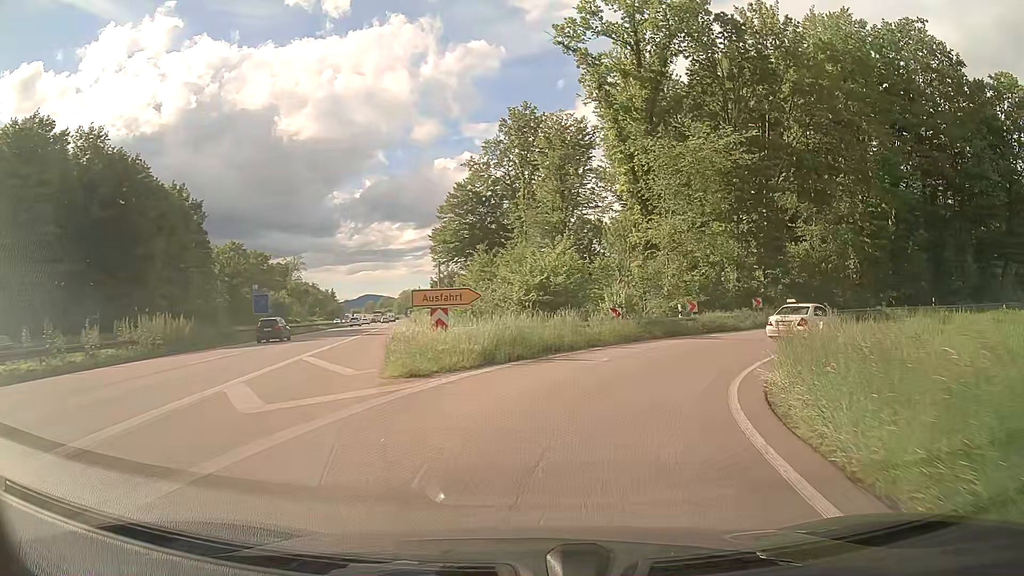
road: trunk_link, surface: asphalt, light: Day
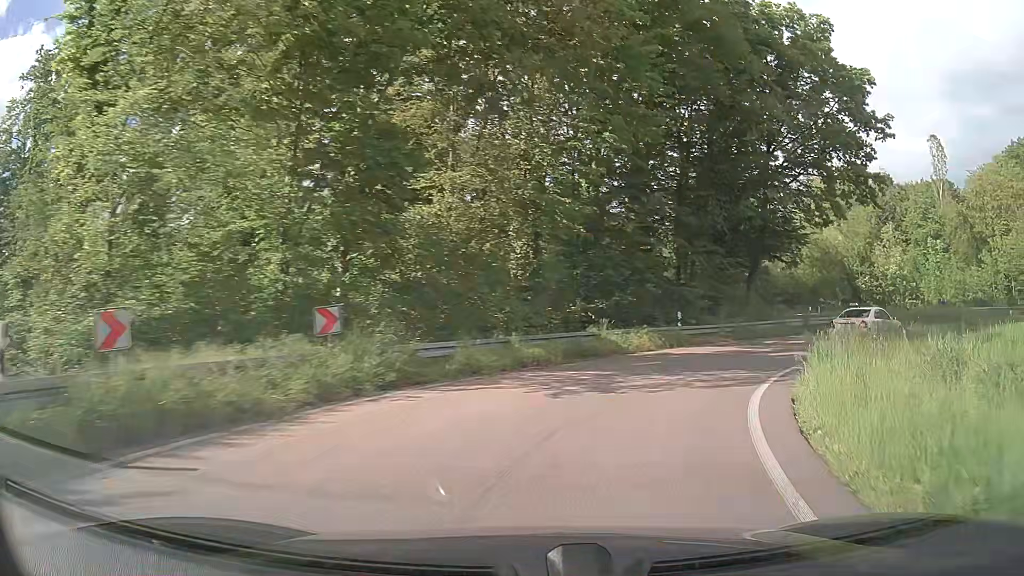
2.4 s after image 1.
(+6.9, +22.3) m; +37°
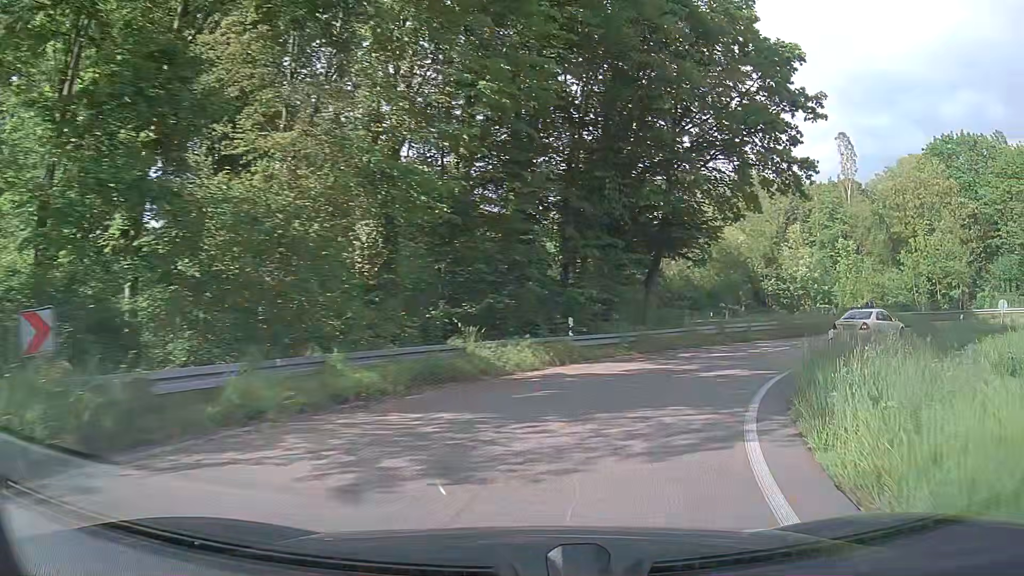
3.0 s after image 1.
(+0.5, +5.8) m; +11°
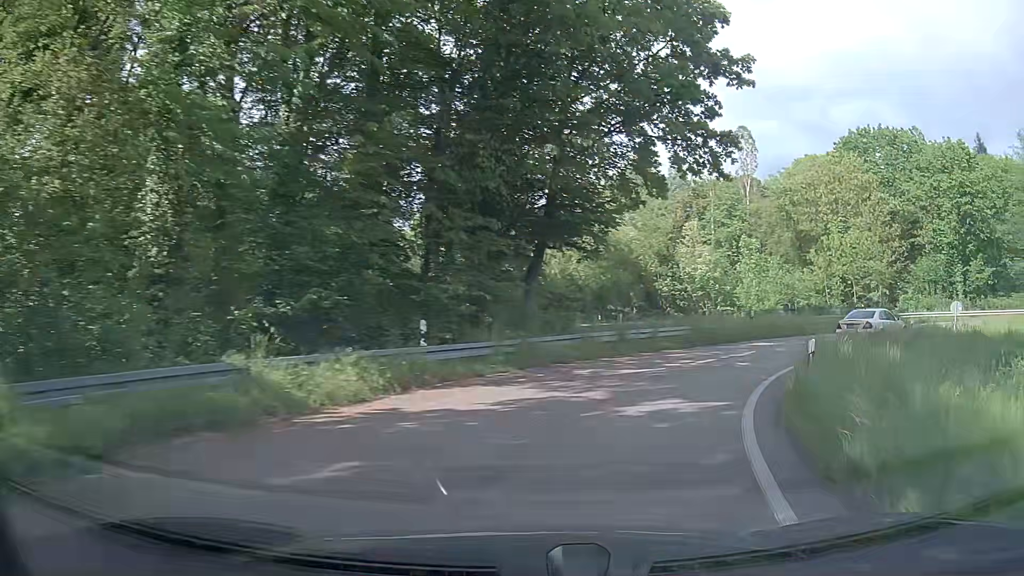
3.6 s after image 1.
(+0.5, +5.8) m; +11°
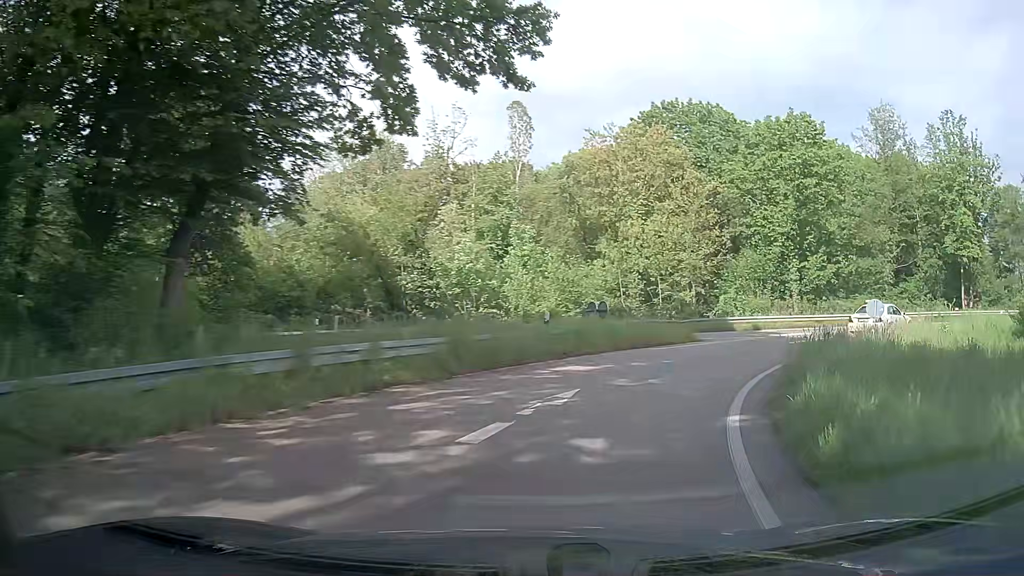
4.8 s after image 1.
(+2.0, +11.8) m; +20°
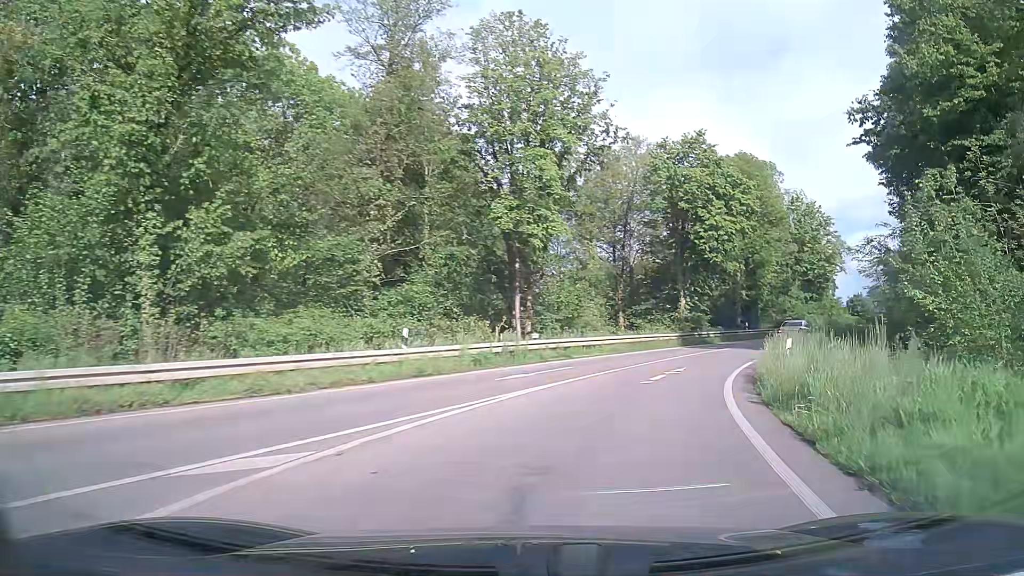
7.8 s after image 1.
(+12.2, +26.8) m; +48°
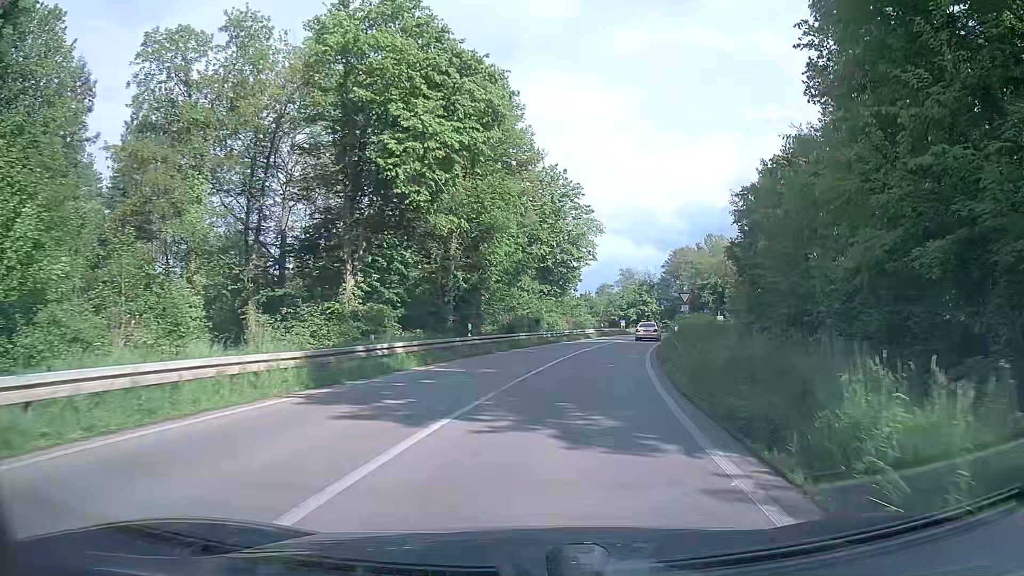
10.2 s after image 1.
(+6.5, +24.6) m; +25°
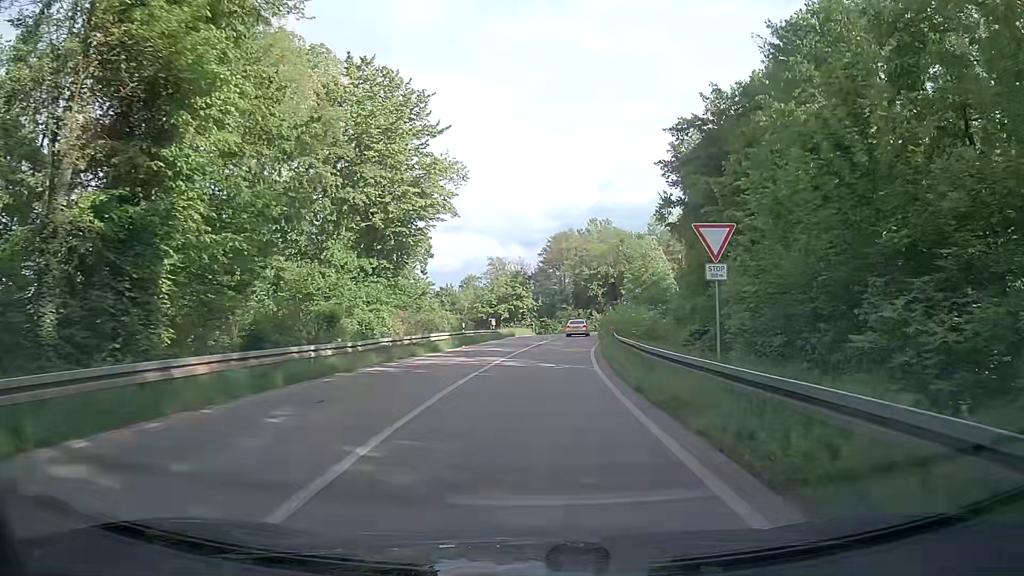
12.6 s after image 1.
(+3.0, +27.7) m; +11°
(0, +10) (+1, +20) (+1, +30) (+2, +40) (+3, +50) (+5, +60) (+6, +70) (+8, +79) (+10, +89) (+11, +99) m
